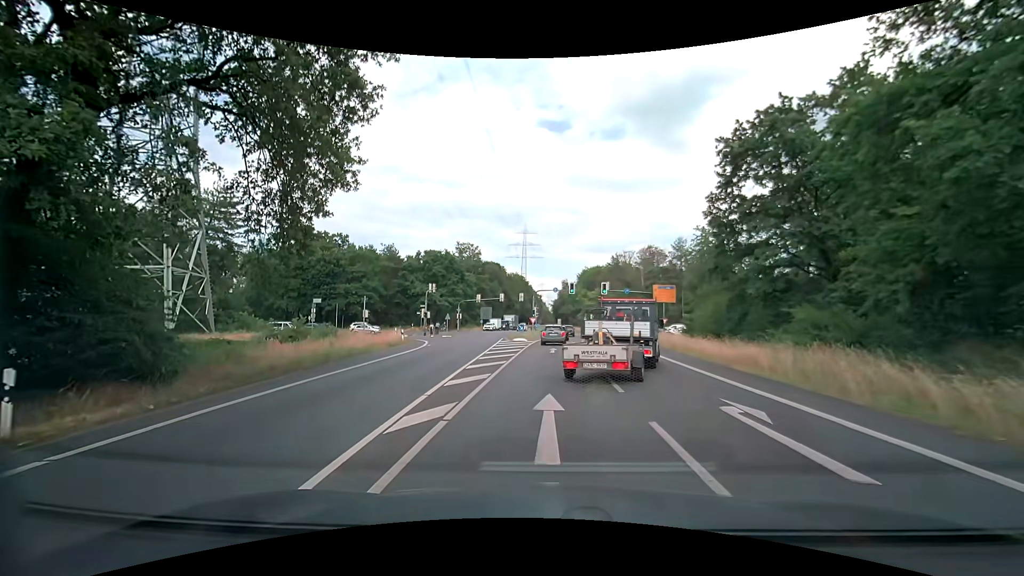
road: secondary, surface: asphalt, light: Day
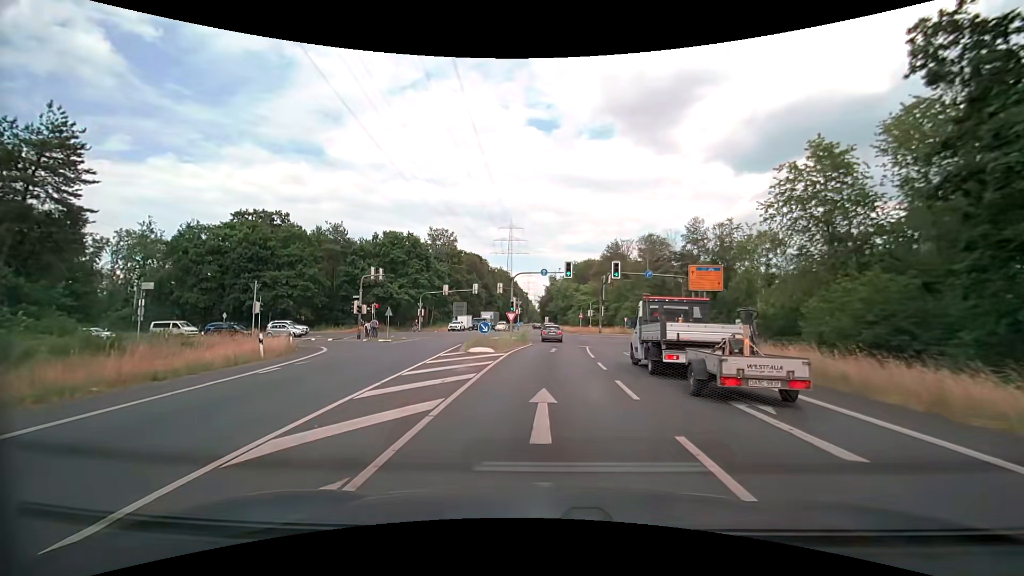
(0.0, +20.0) m; +1°
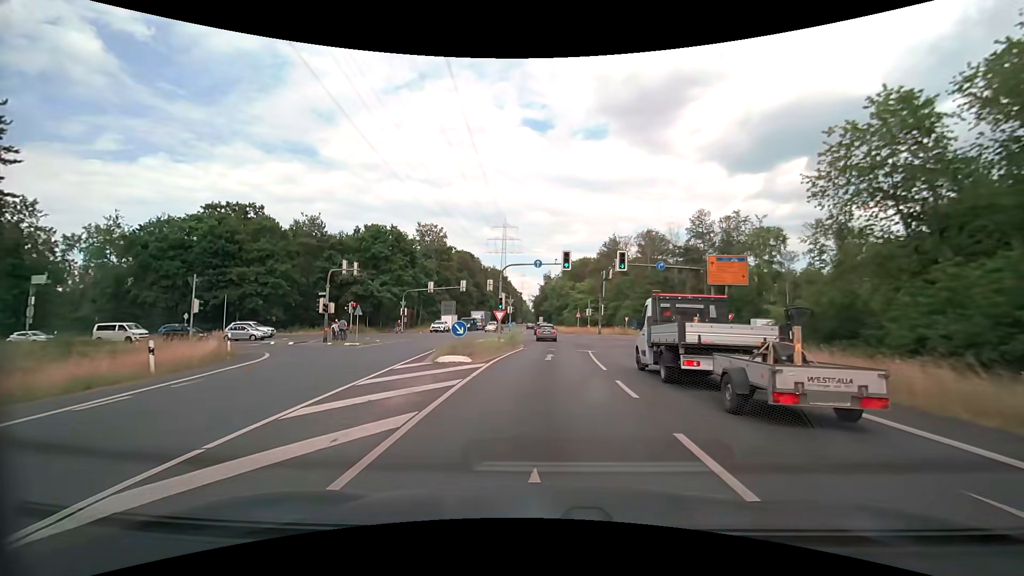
(0.0, +6.1) m; +1°
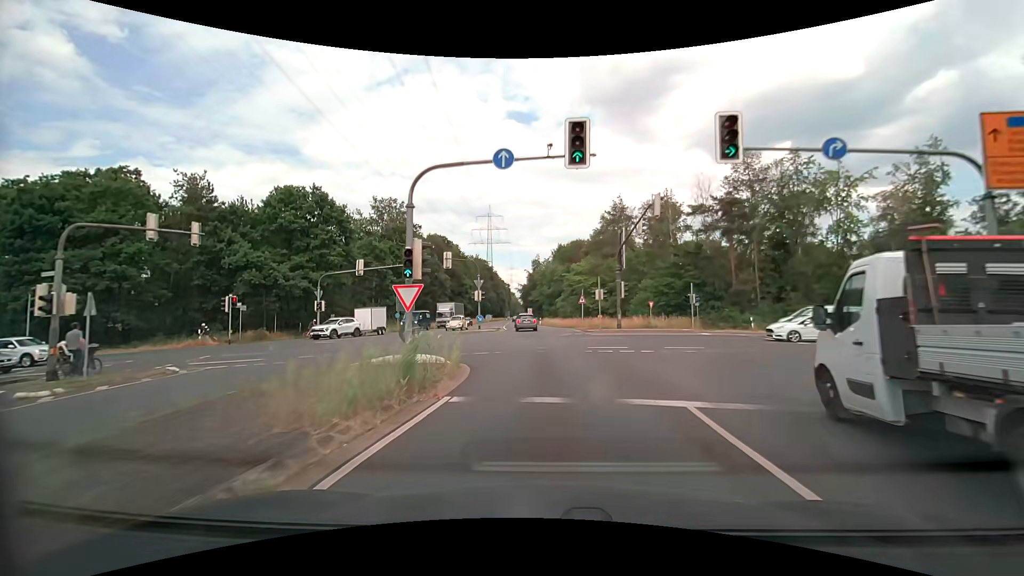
(+0.2, +22.1) m; +1°
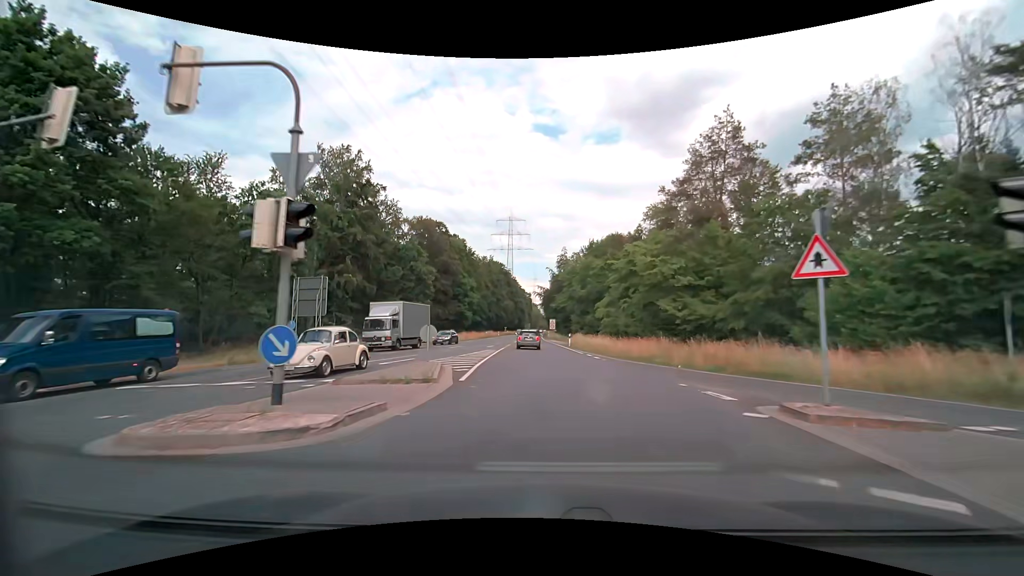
(-0.8, +33.5) m; -3°
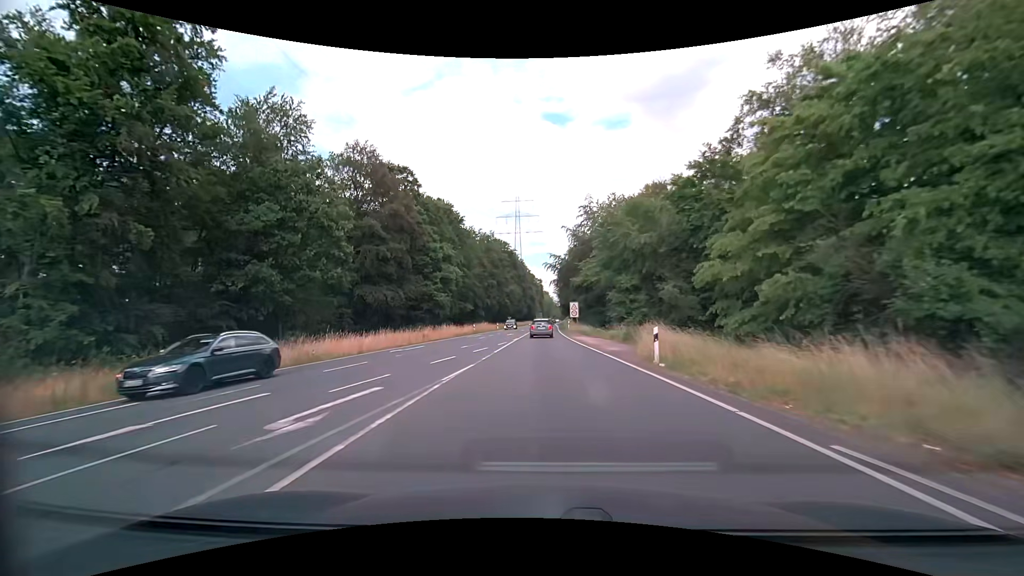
(-0.6, +32.6) m; -2°
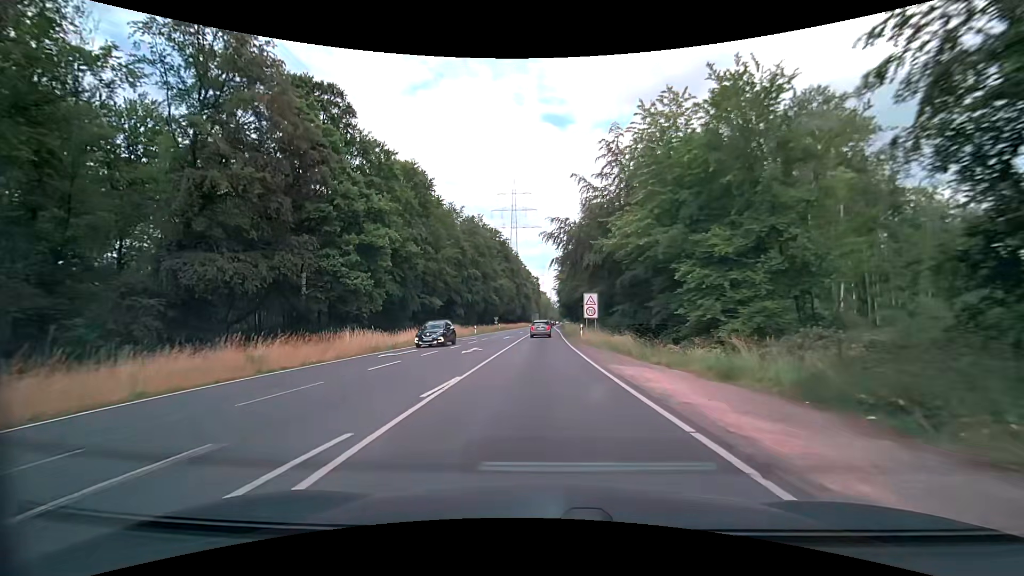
(+0.1, +24.8) m; 0°
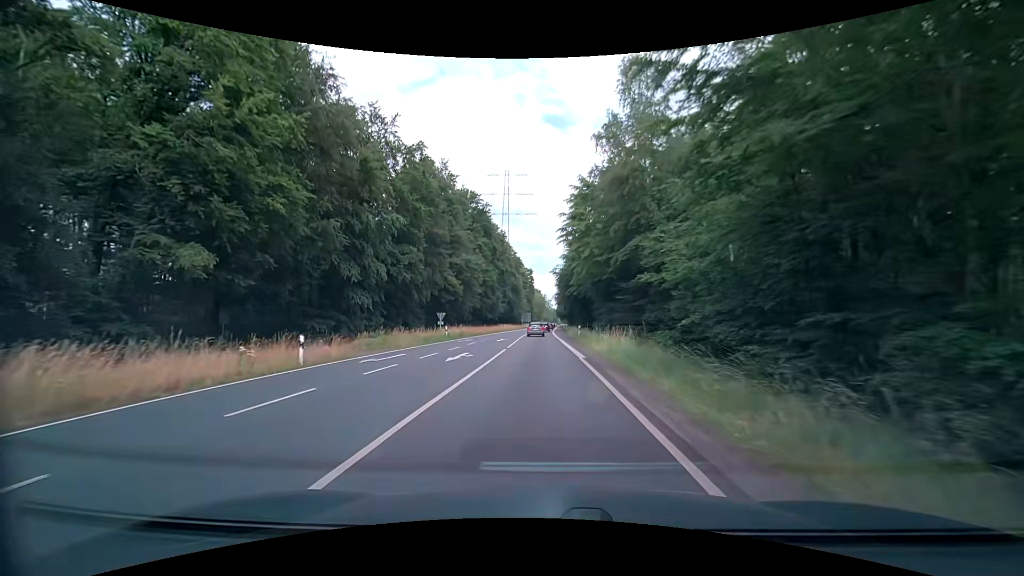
(+0.3, +43.5) m; 0°
(0, +10) (0, +20) (0, +30) (0, +40) (0, +50) (+1, +60) (+1, +70) (+1, +80) (+1, +90) (+2, +100) m
